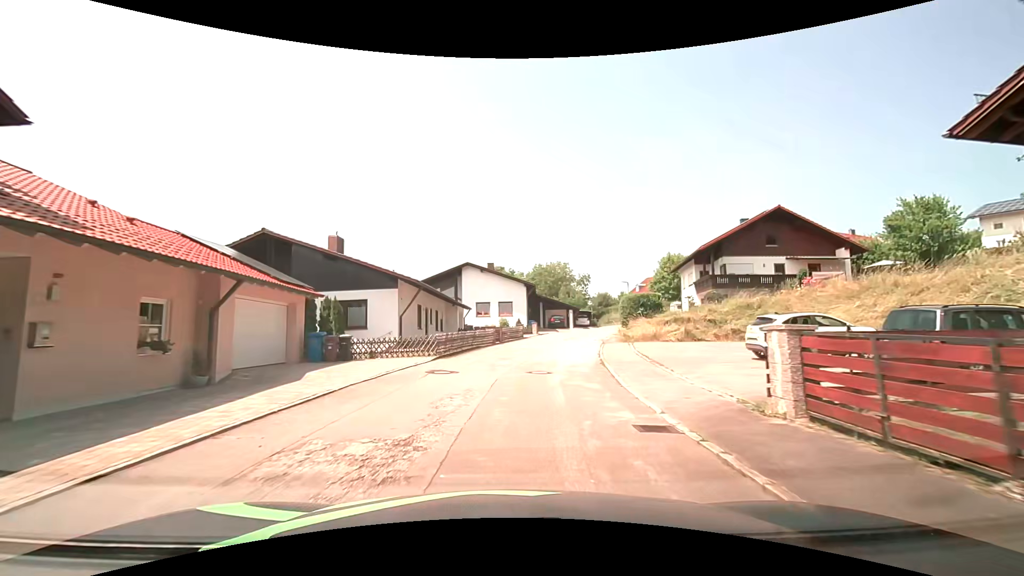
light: Day
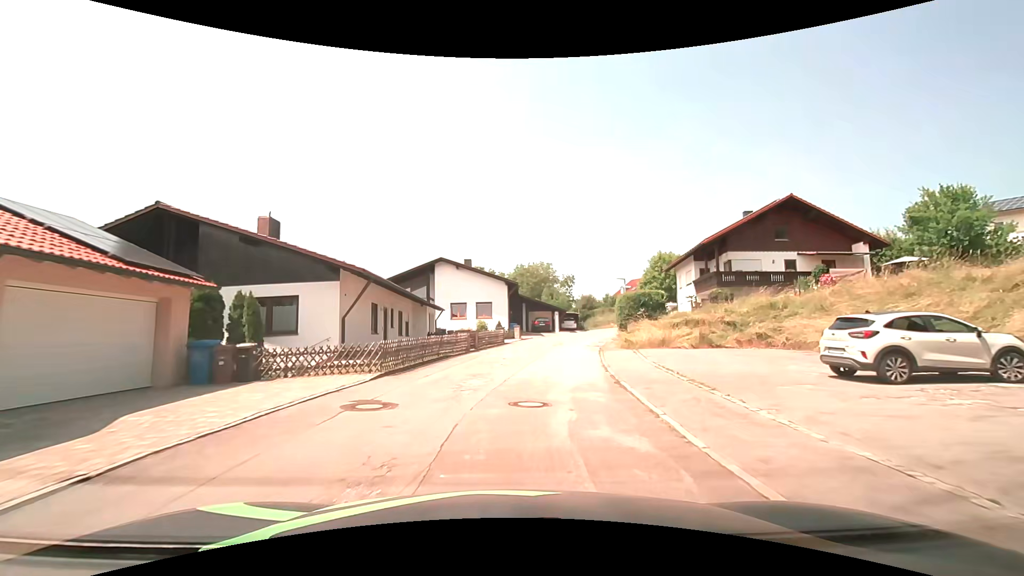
(+0.1, +5.4) m; +3°
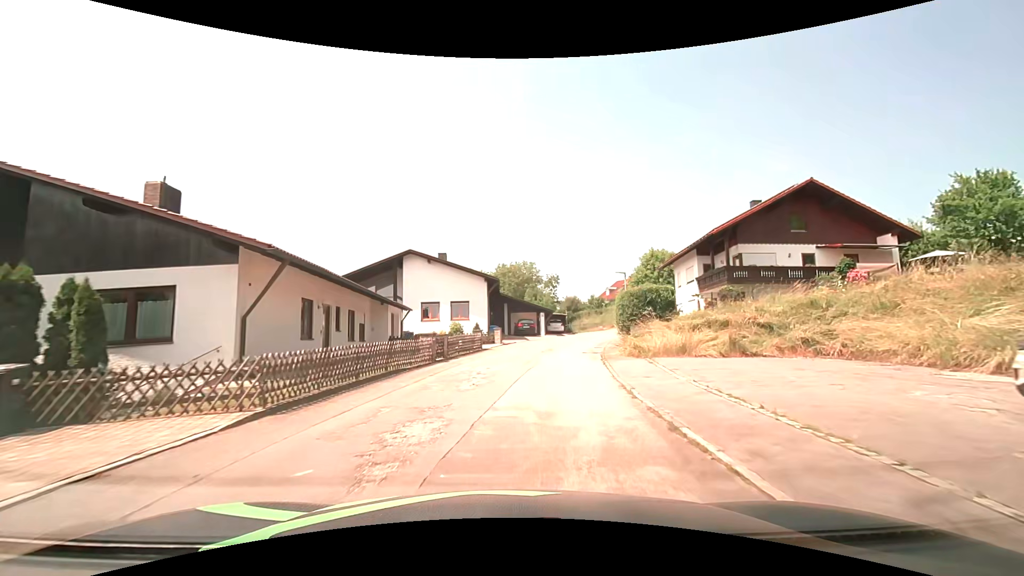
(0.0, +5.4) m; +1°
(0, +10) (+1, +20) (+3, +30) (+5, +40) (+8, +49) (+12, +58) (+18, +66) (+25, +73) (+34, +78) (+42, +83) m
